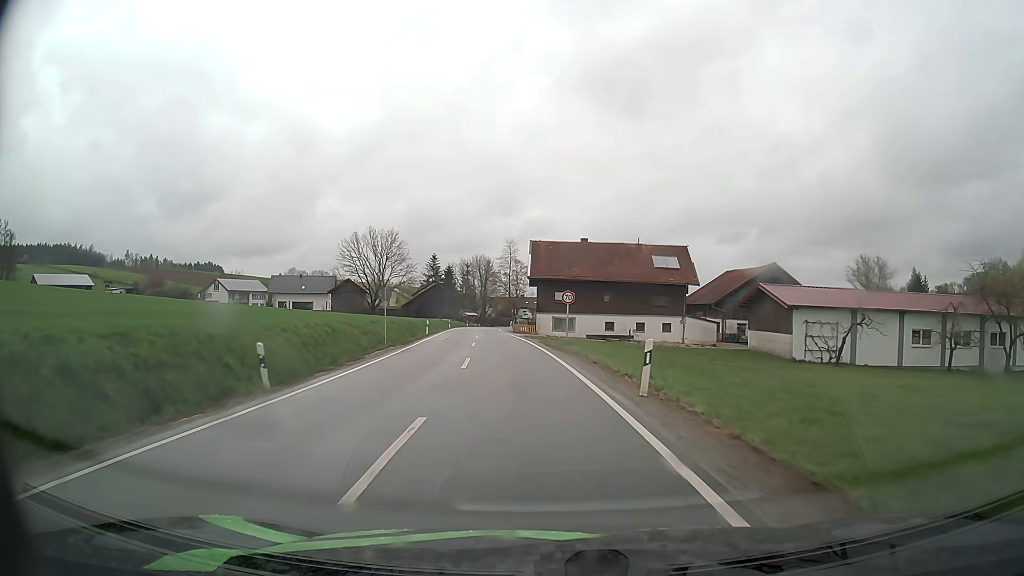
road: secondary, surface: asphalt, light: Day
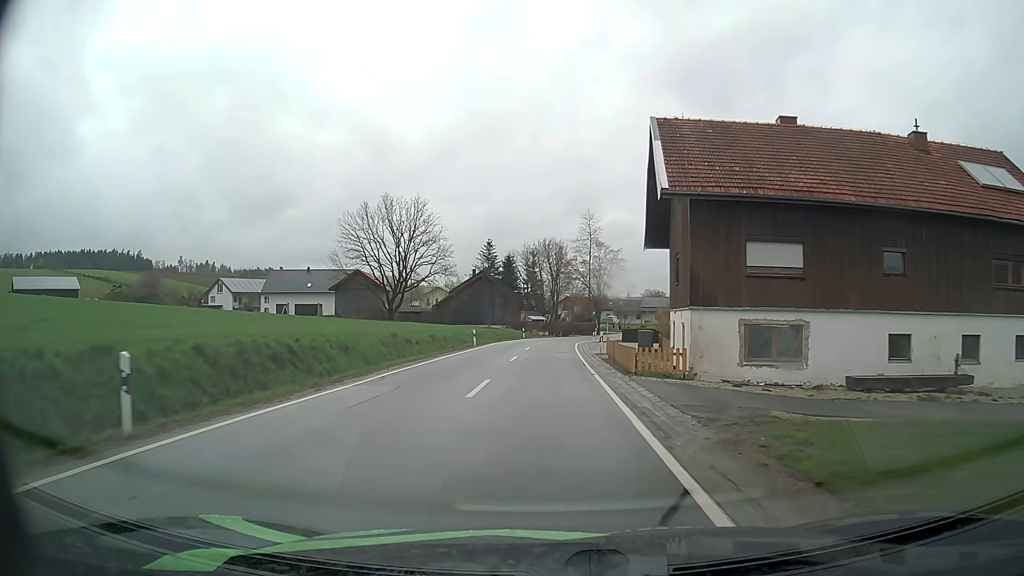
(-2.6, +40.9) m; -7°
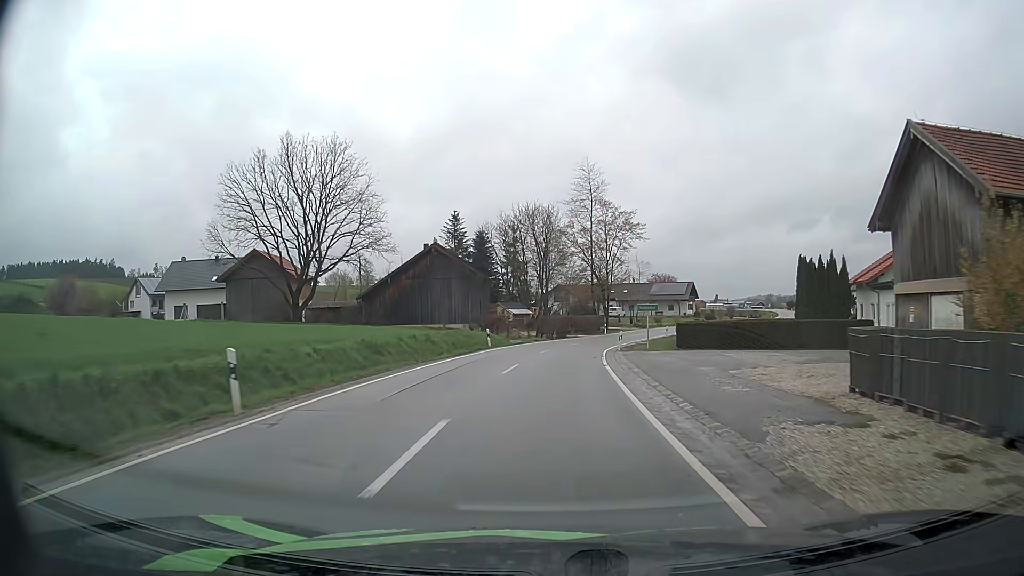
(+0.1, +31.4) m; +2°
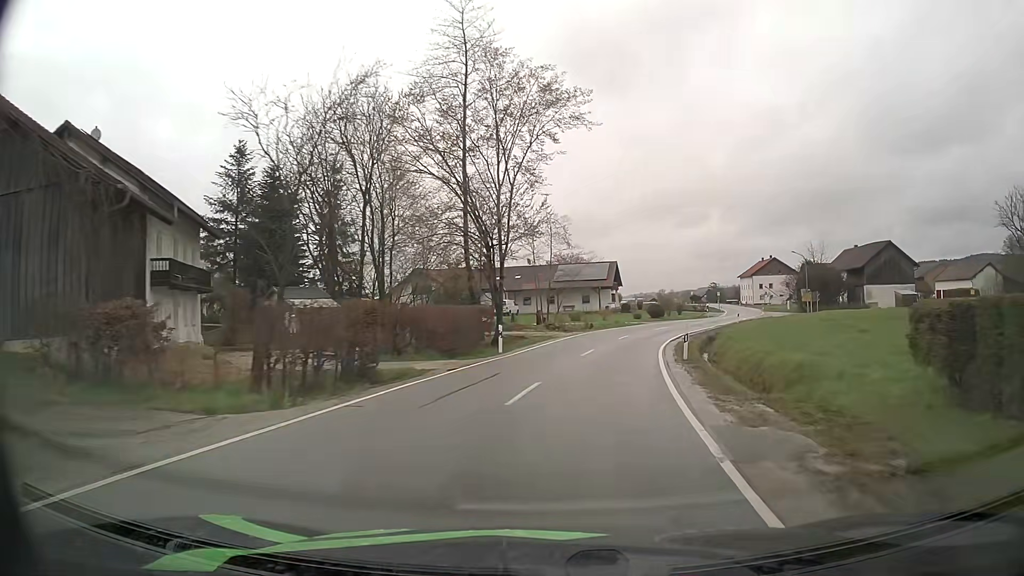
(+2.3, +42.6) m; +10°
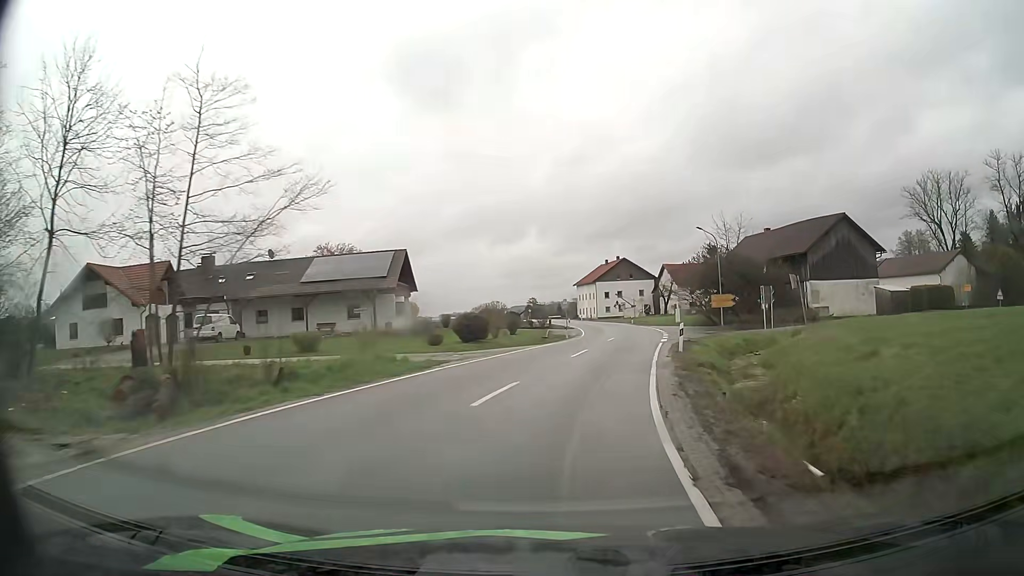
(+5.1, +35.8) m; +16°
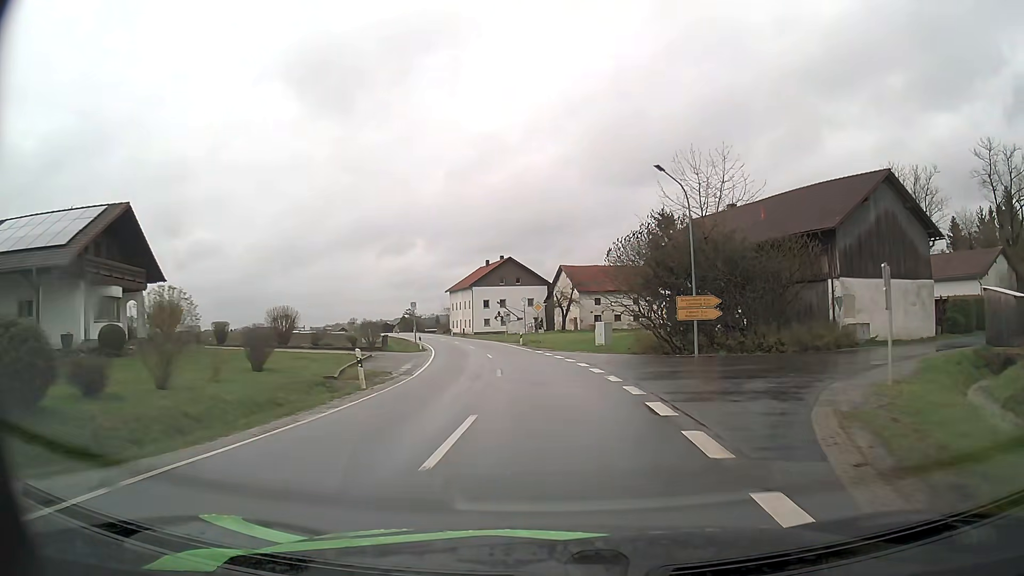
(+2.6, +27.2) m; +9°
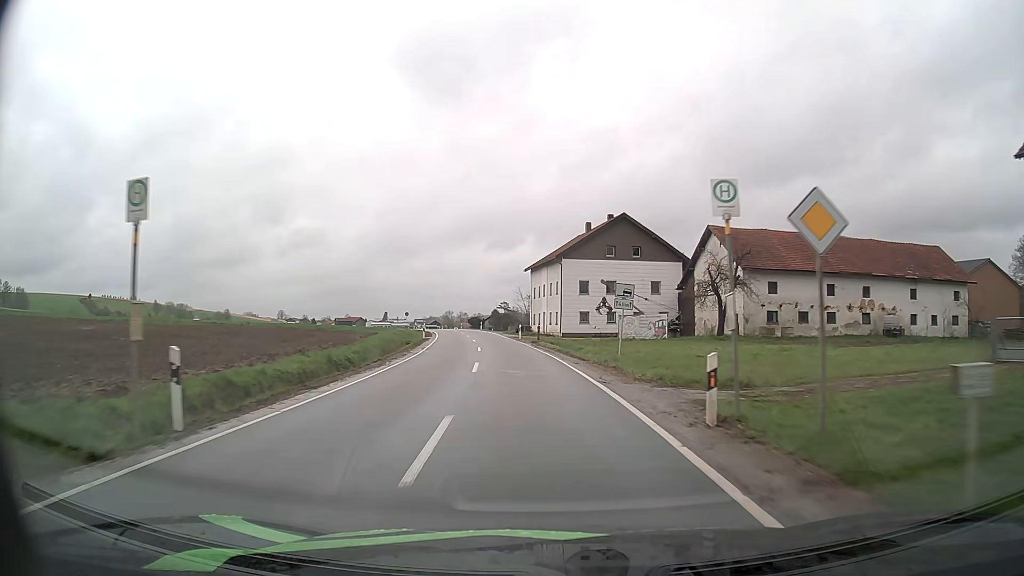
(-2.2, +37.4) m; -8°
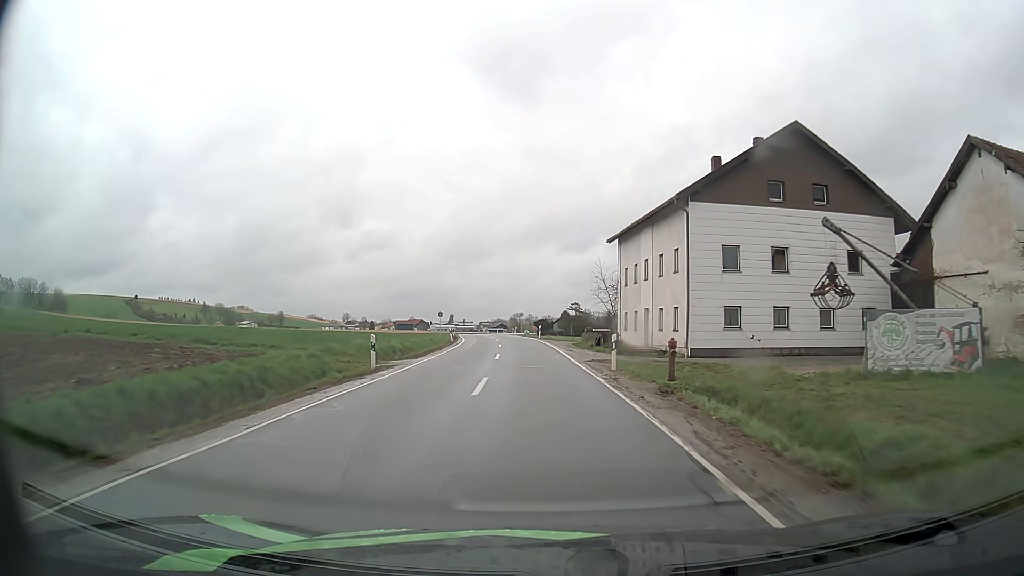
(-1.8, +29.3) m; -6°
(0, +10) (0, +20) (-1, +30) (-1, +40) (-2, +50) (-4, +60) (-5, +70) (-6, +80) (-8, +90) (-9, +99) m
